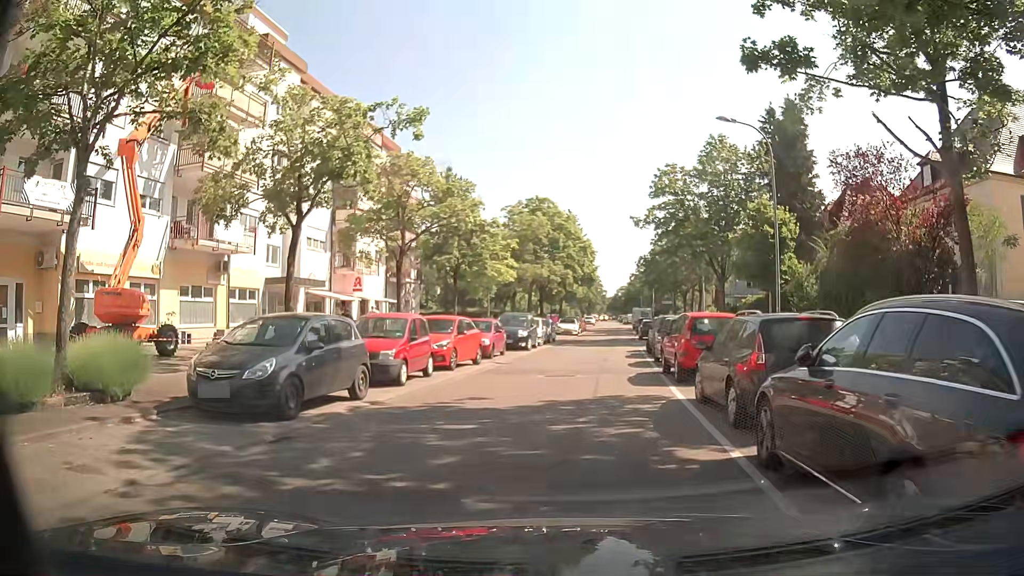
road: residential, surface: asphalt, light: Day
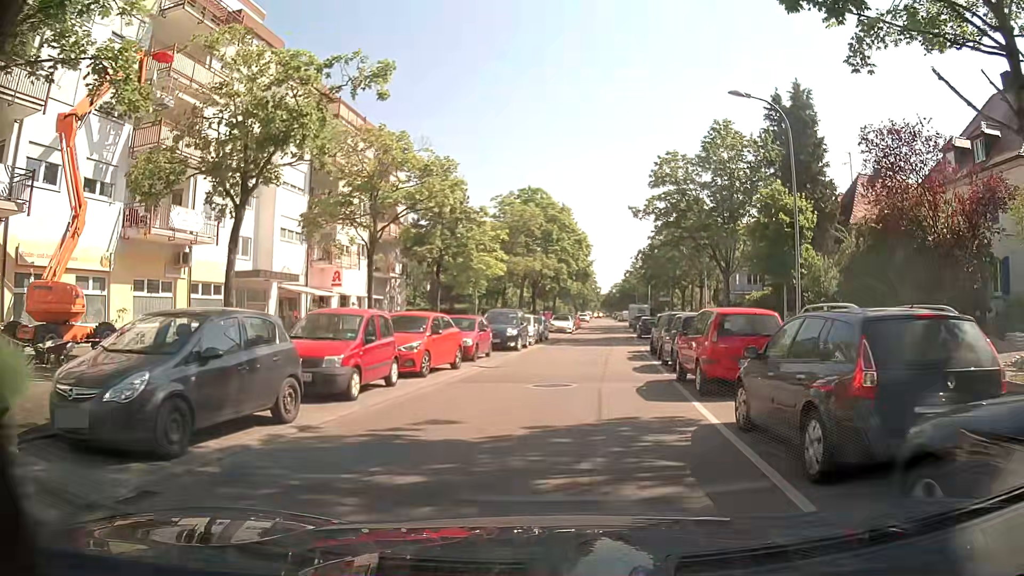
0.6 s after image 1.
(+0.1, +3.2) m; +1°
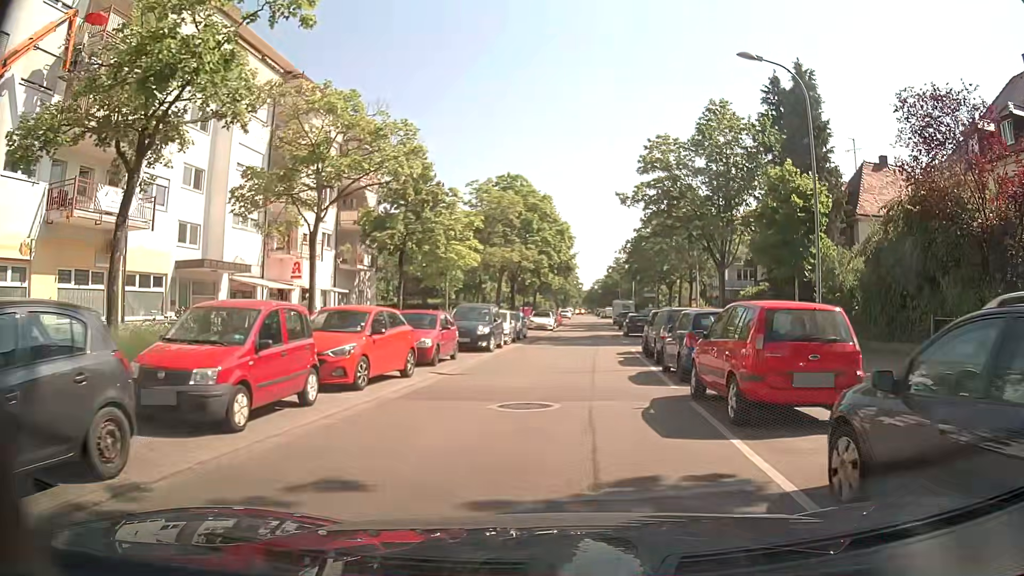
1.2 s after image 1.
(0.0, +3.7) m; 0°
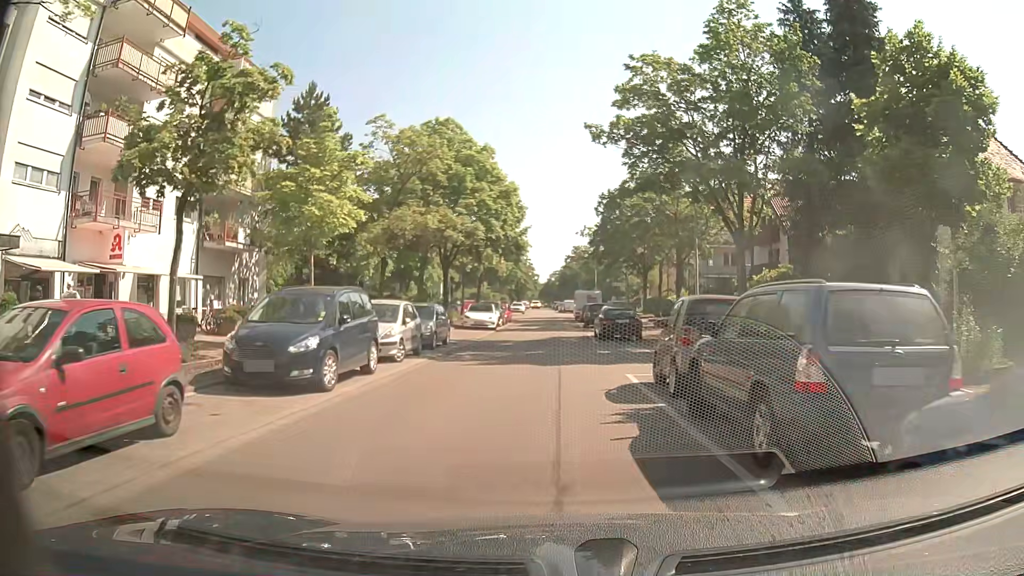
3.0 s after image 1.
(+0.8, +13.4) m; +4°
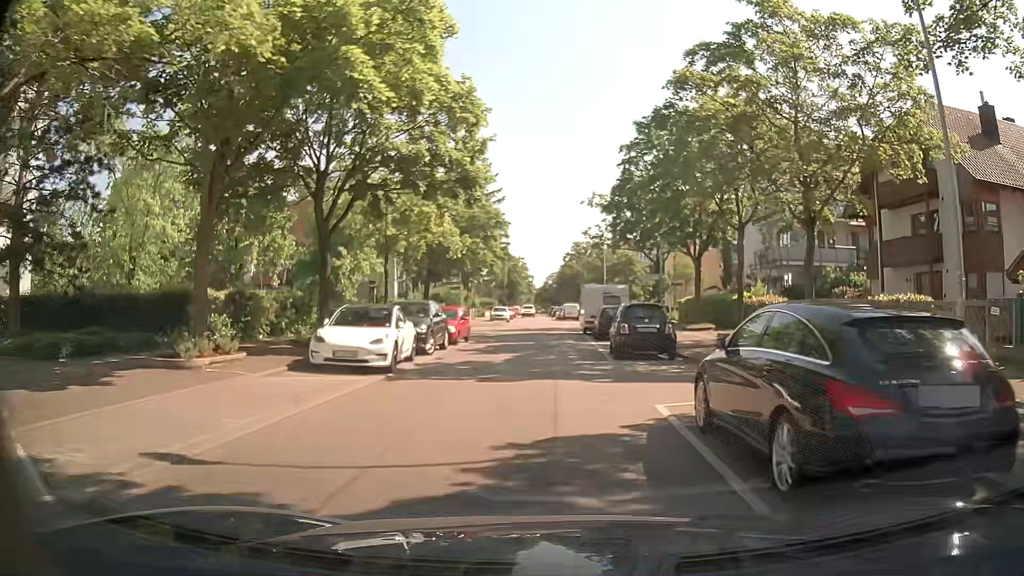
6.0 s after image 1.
(+0.3, +22.8) m; +1°
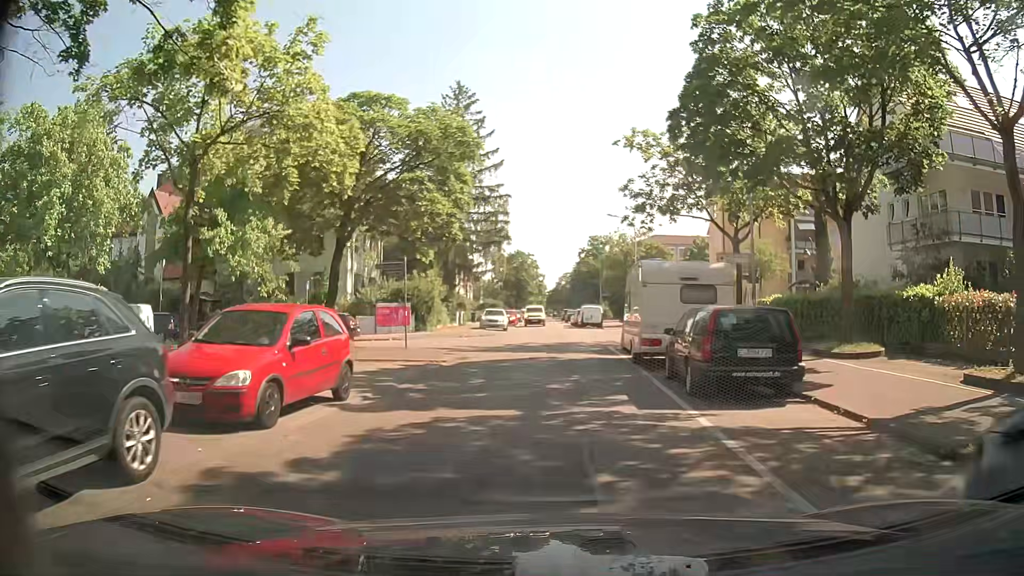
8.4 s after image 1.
(-0.2, +17.5) m; -1°
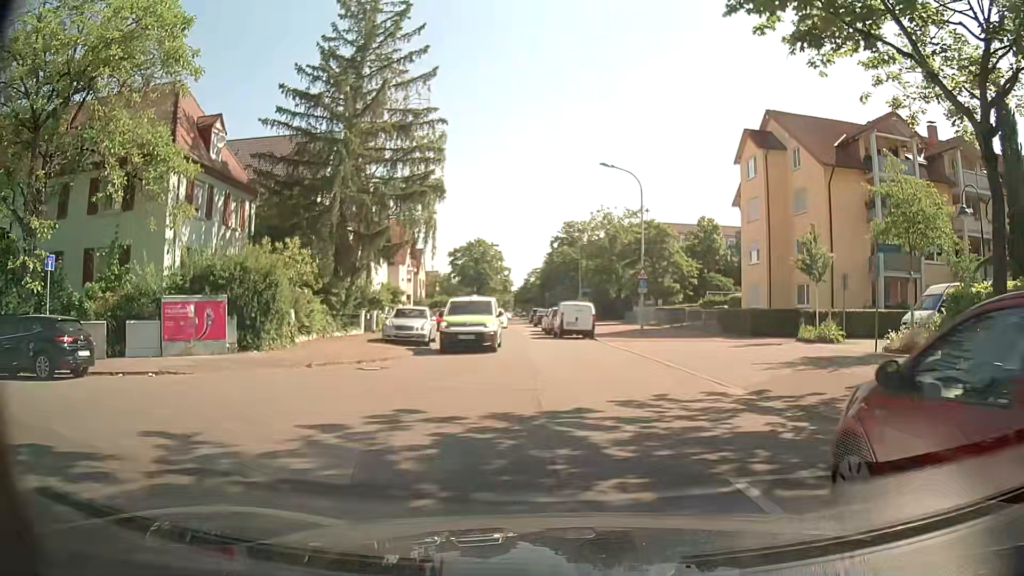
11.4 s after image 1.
(+0.1, +19.4) m; +3°
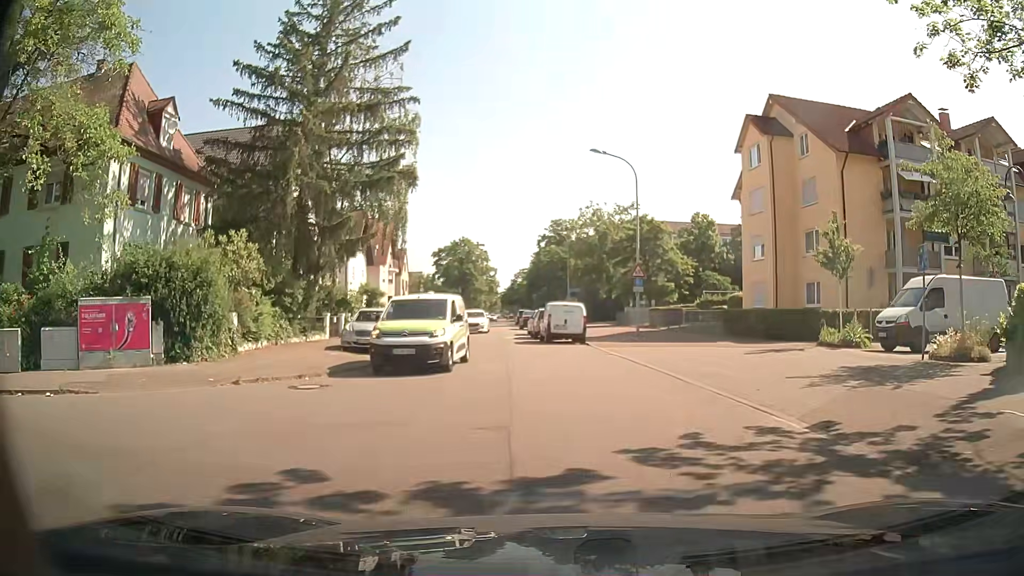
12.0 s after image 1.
(0.0, +3.4) m; 0°
(0, +10) (0, +20) (-2, +30) (-3, +40) (-4, +50) (-5, +60) (-6, +70) (-6, +80) (-7, +90) (-7, +100) m
